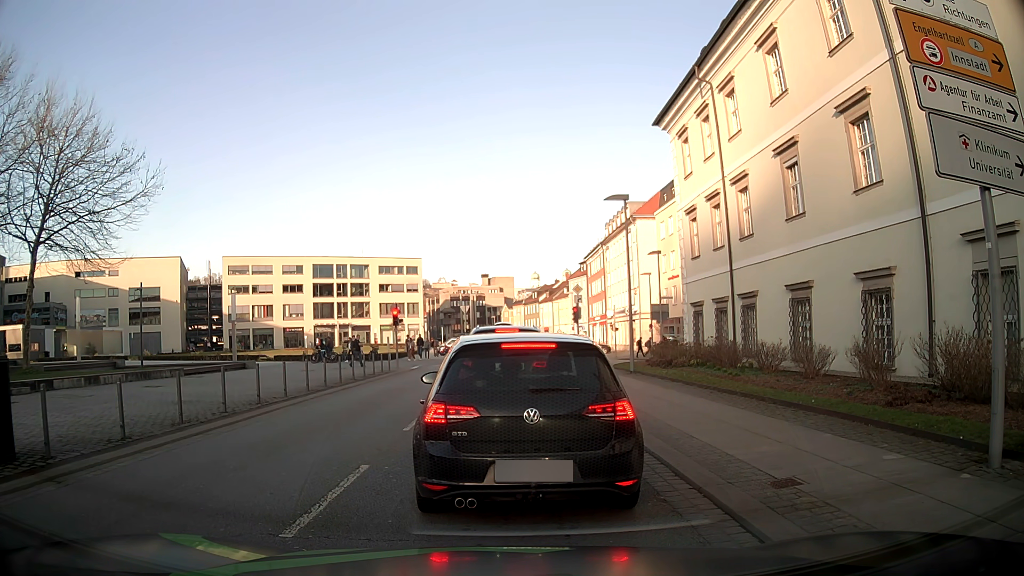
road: tertiary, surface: asphalt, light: Day
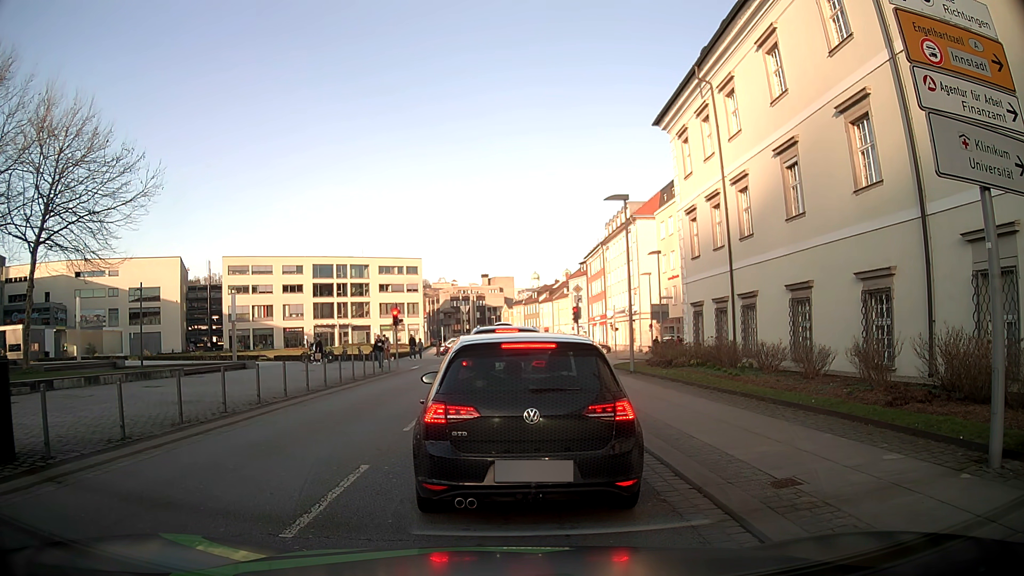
(0.0, 0.0) m; 0°
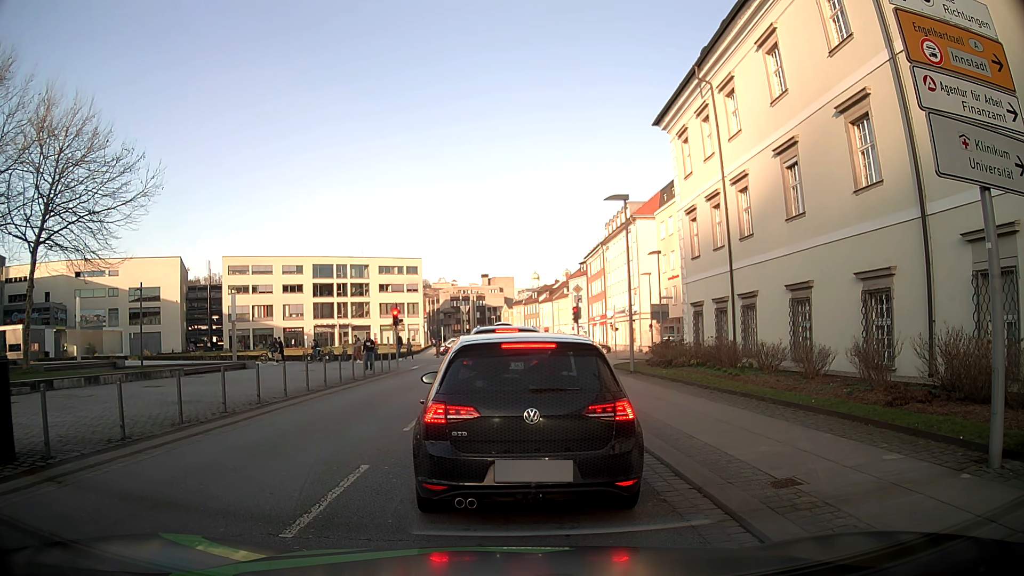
(0.0, 0.0) m; 0°
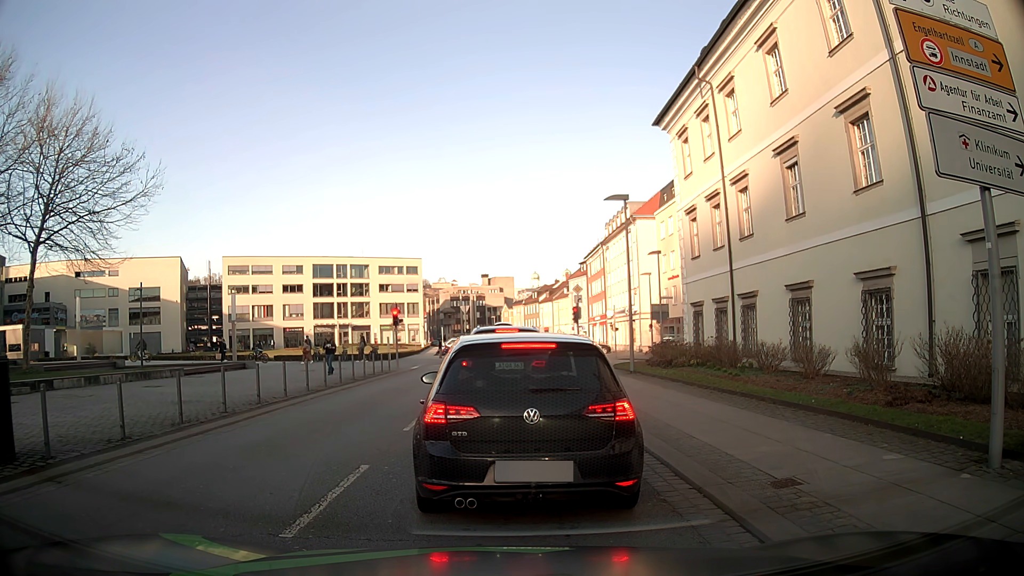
(0.0, 0.0) m; 0°
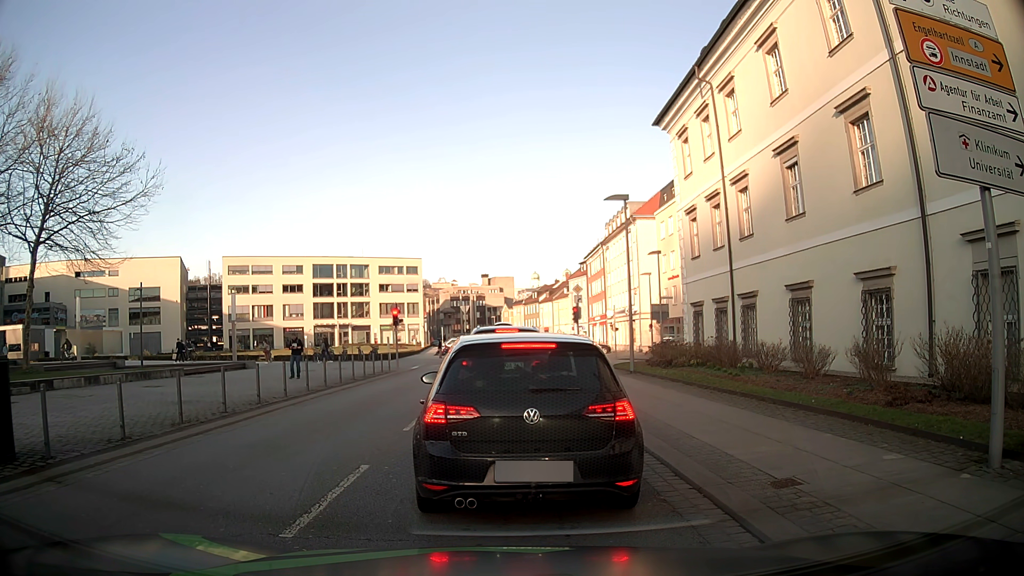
(0.0, 0.0) m; 0°
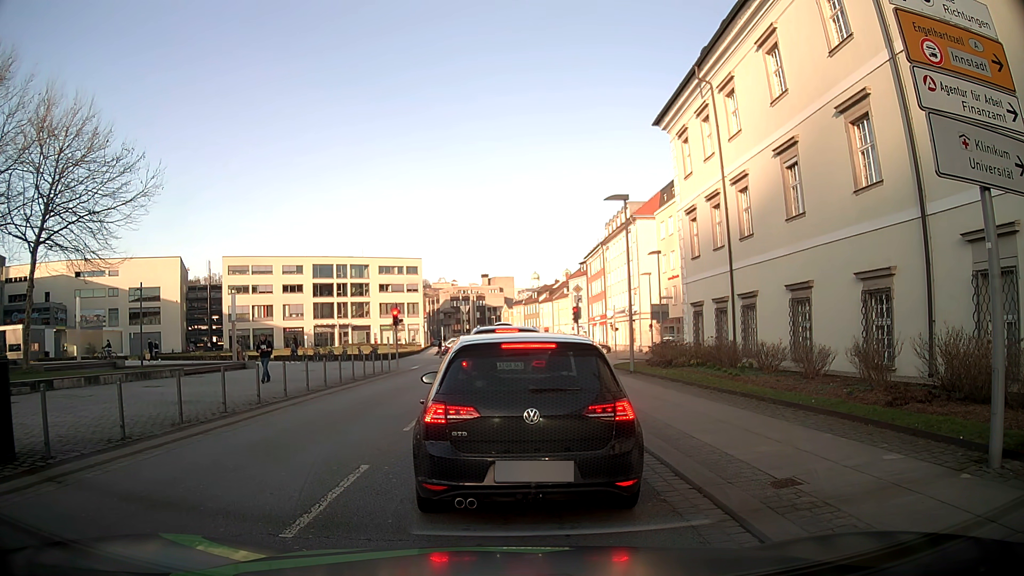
(0.0, 0.0) m; 0°
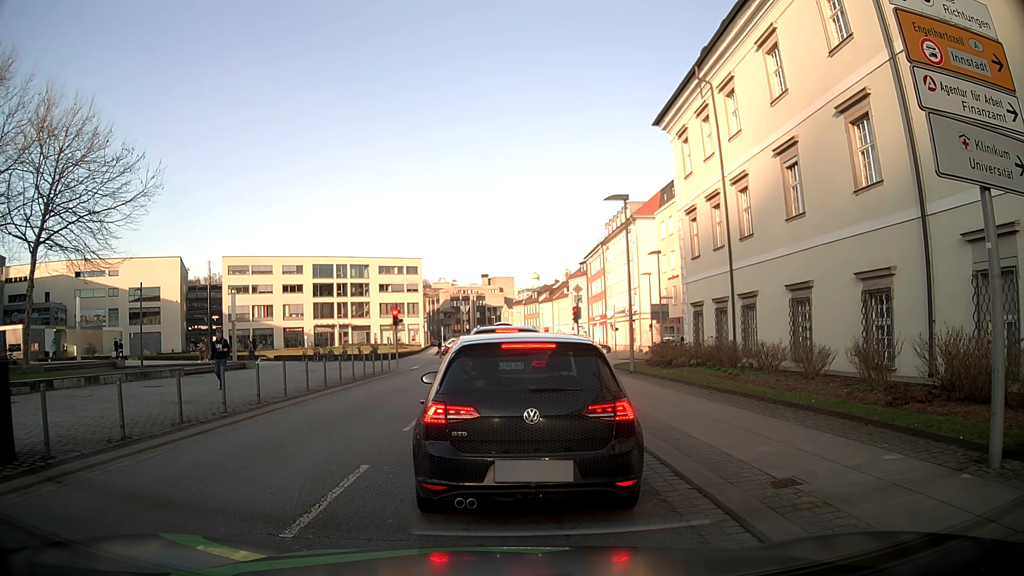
(0.0, 0.0) m; 0°
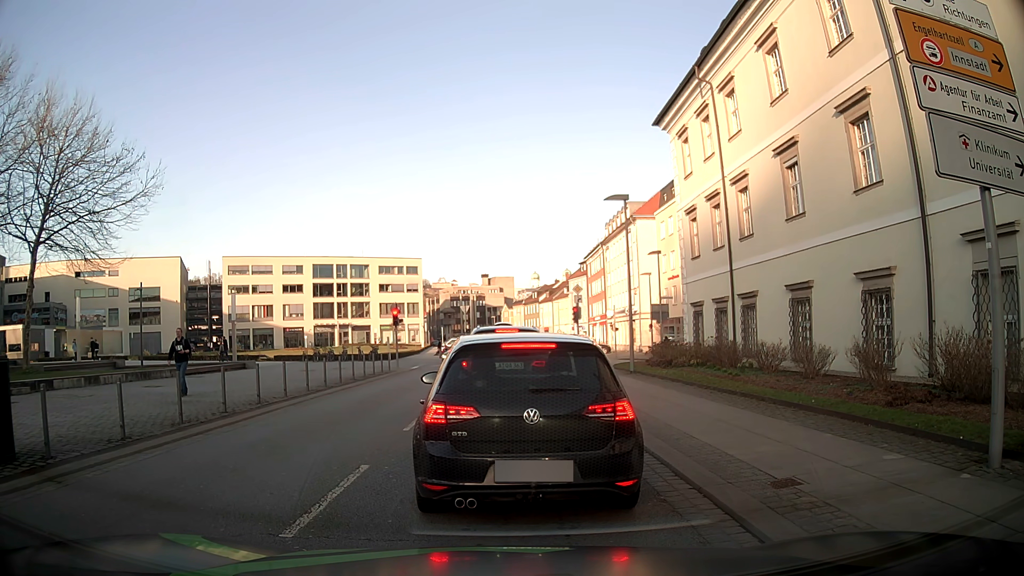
(0.0, 0.0) m; 0°
